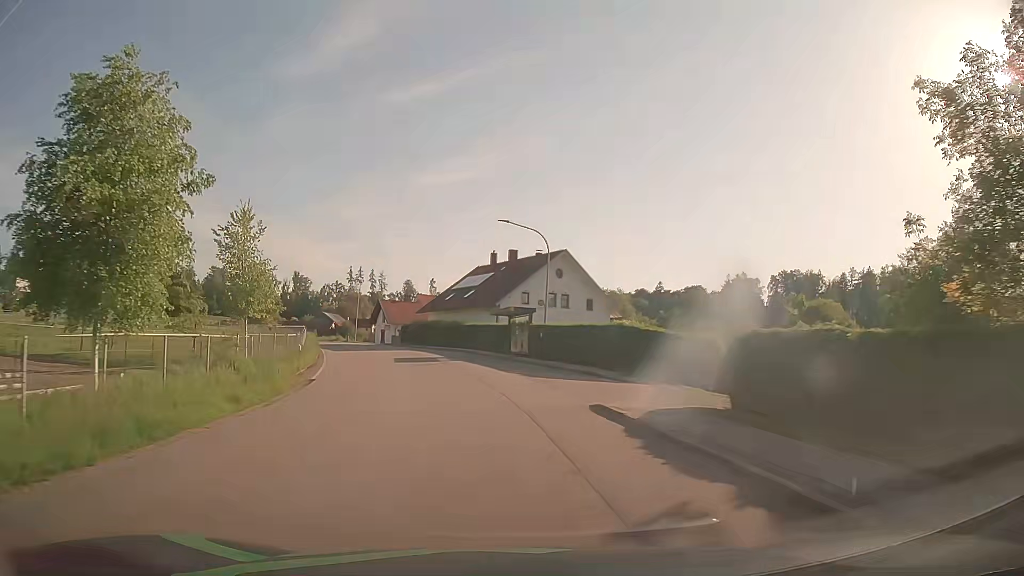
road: tertiary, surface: asphalt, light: Day
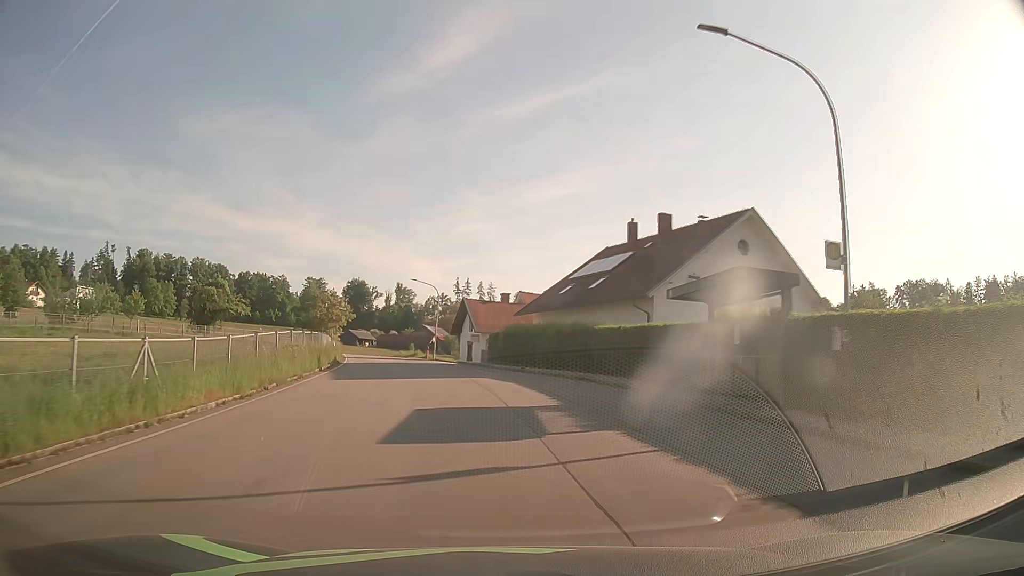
(-2.1, +24.2) m; -10°
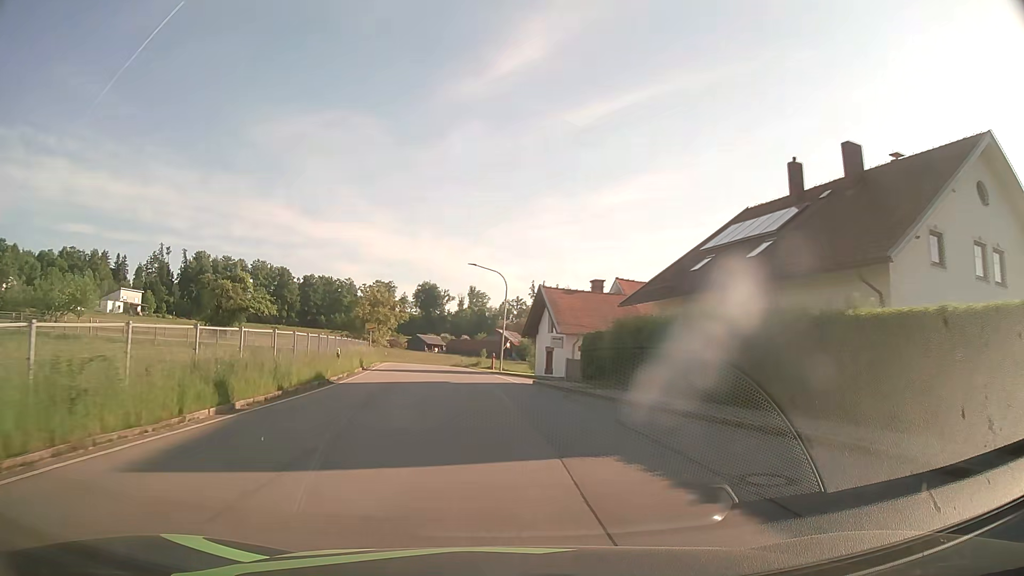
(-0.9, +16.3) m; -7°
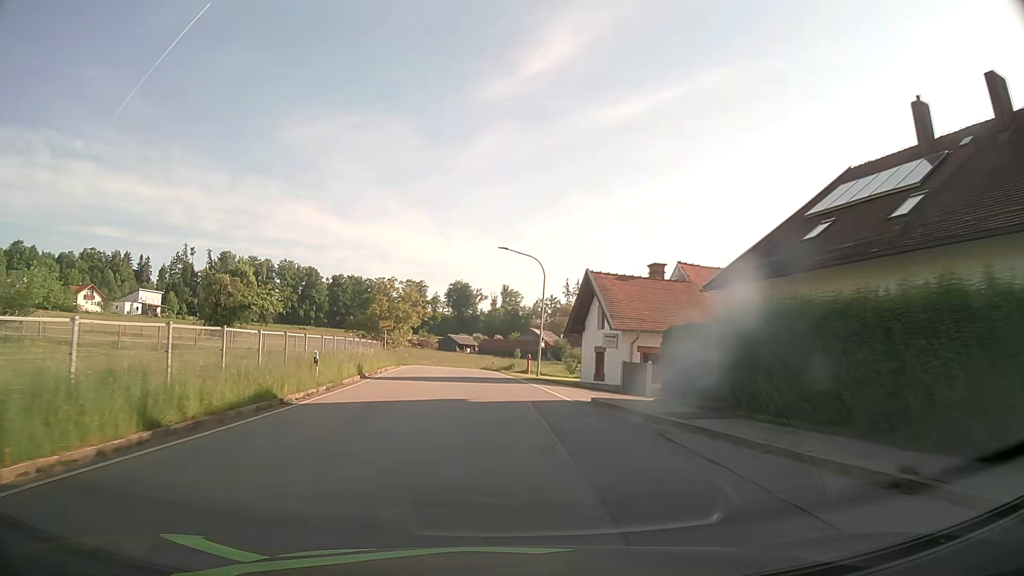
(-0.2, +8.2) m; -3°
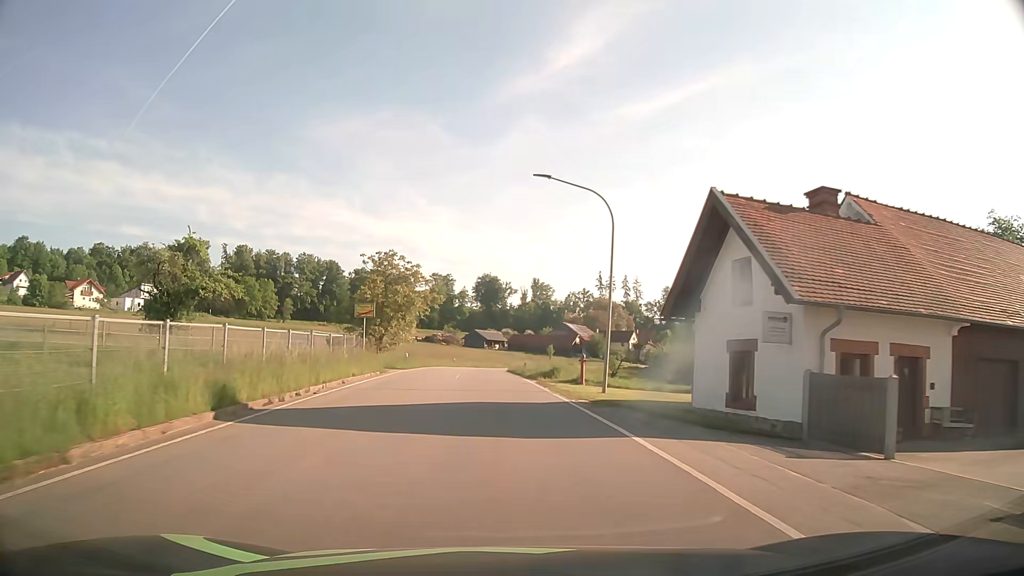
(-0.4, +16.5) m; -3°
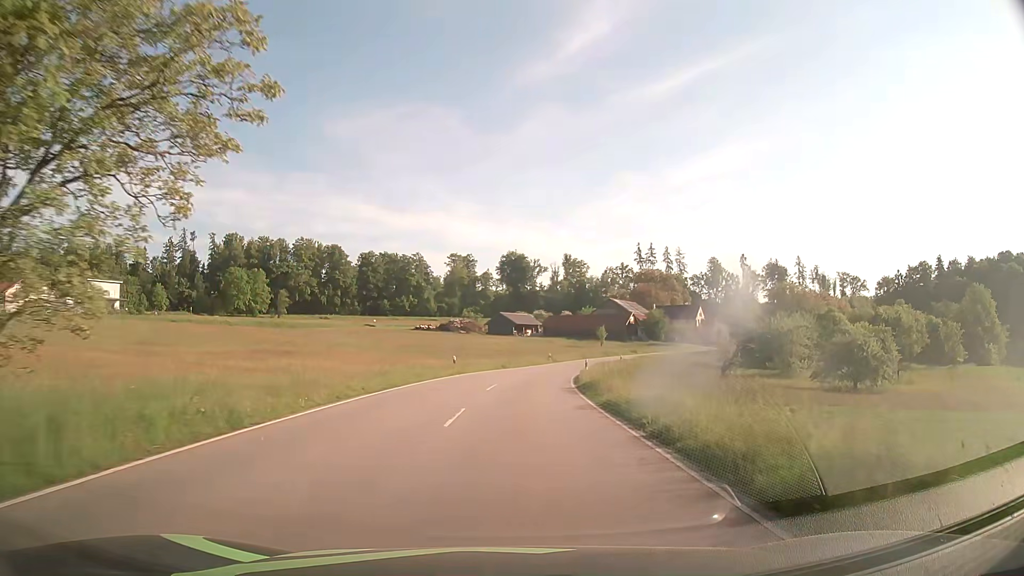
(-1.4, +43.2) m; -2°
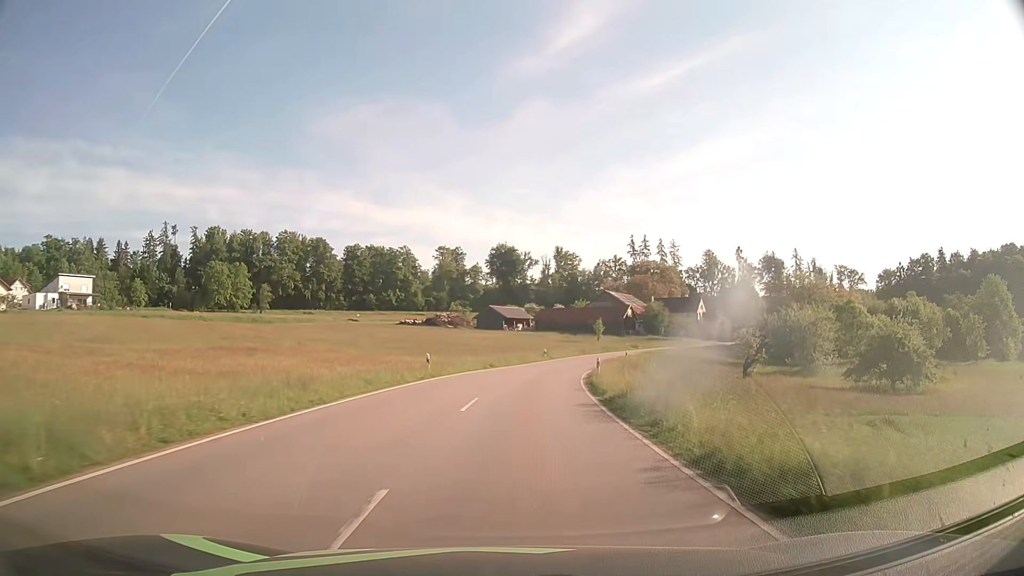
(+0.1, +9.2) m; +1°
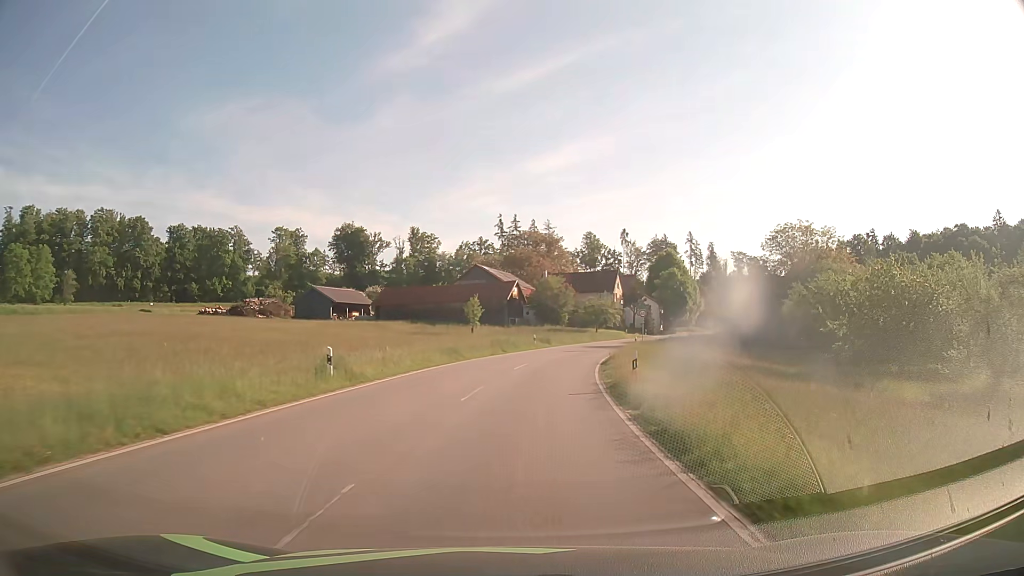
(+4.3, +48.0) m; +12°
(0, +10) (+1, +20) (+2, +30) (+4, +40) (+7, +49) (+10, +59) (+13, +68) (+18, +77) (+22, +86) (+27, +95) m
